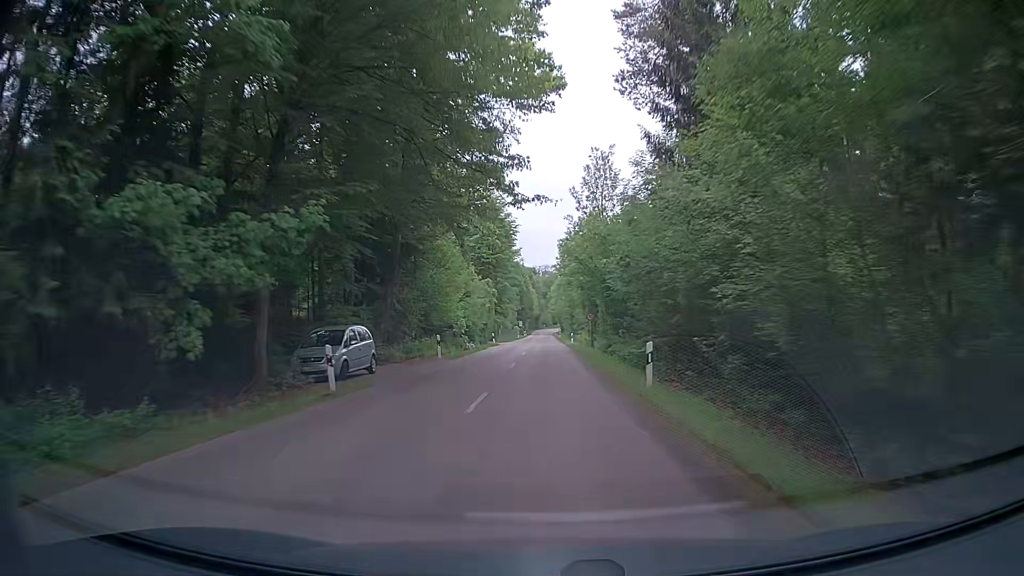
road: tertiary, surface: asphalt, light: Day
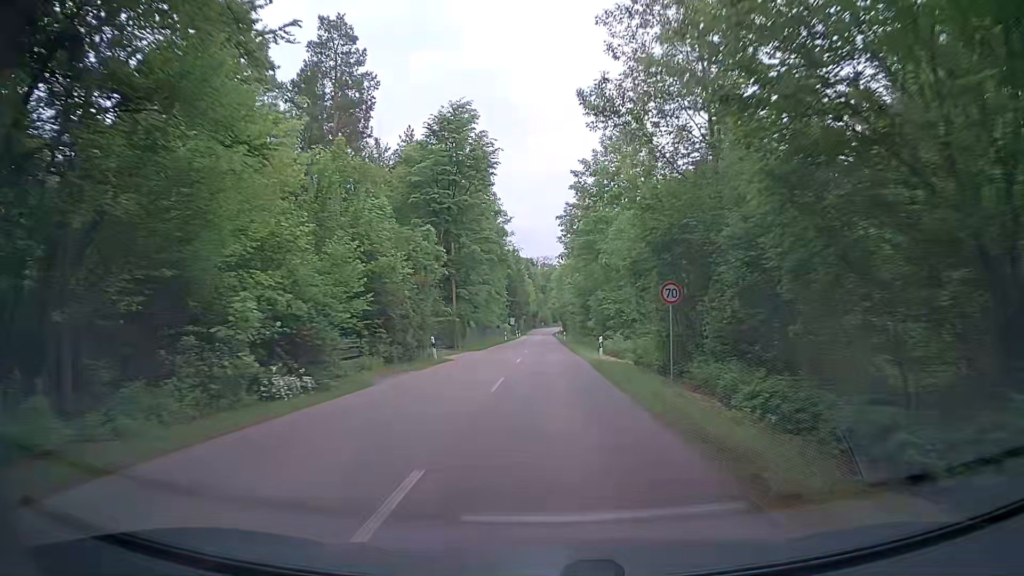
(+0.1, +31.7) m; -1°
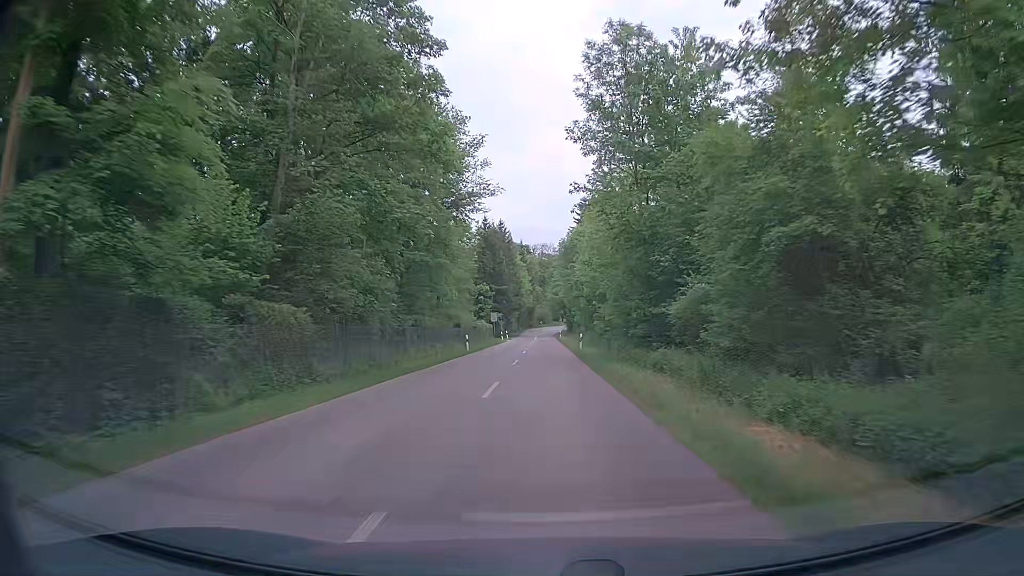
(+0.5, +37.4) m; 0°
(0, +10) (0, +20) (0, +30) (0, +40) (0, +50) (0, +60) (0, +70) (0, +80) (0, +90) (+1, +100) m
